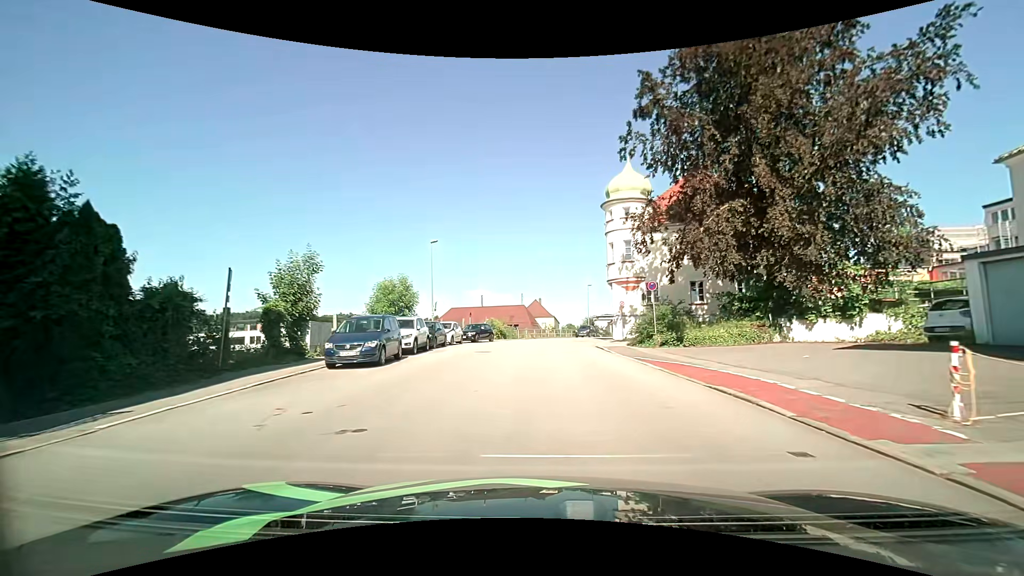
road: tertiary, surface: asphalt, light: Day
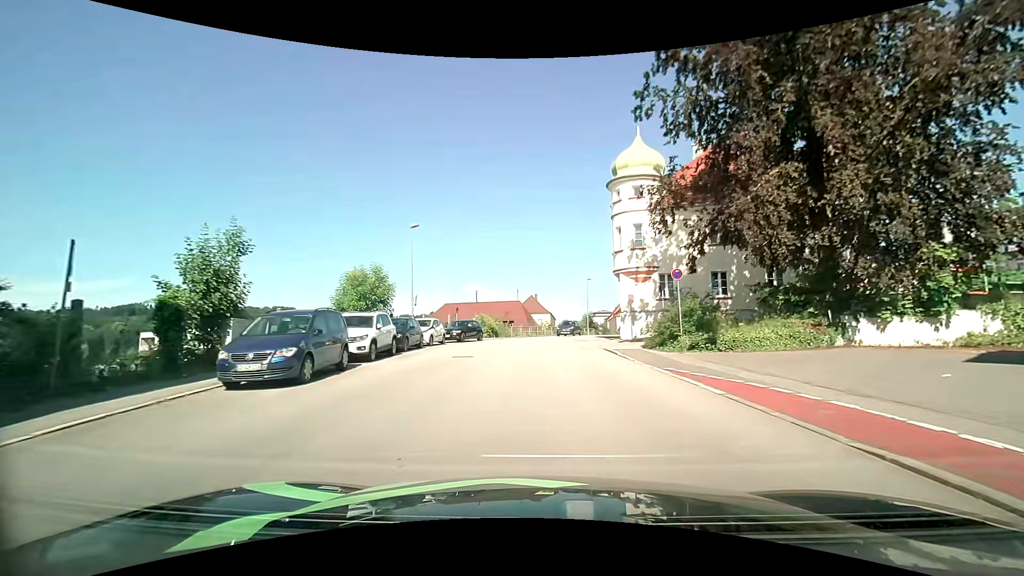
(0.0, +4.9) m; +1°
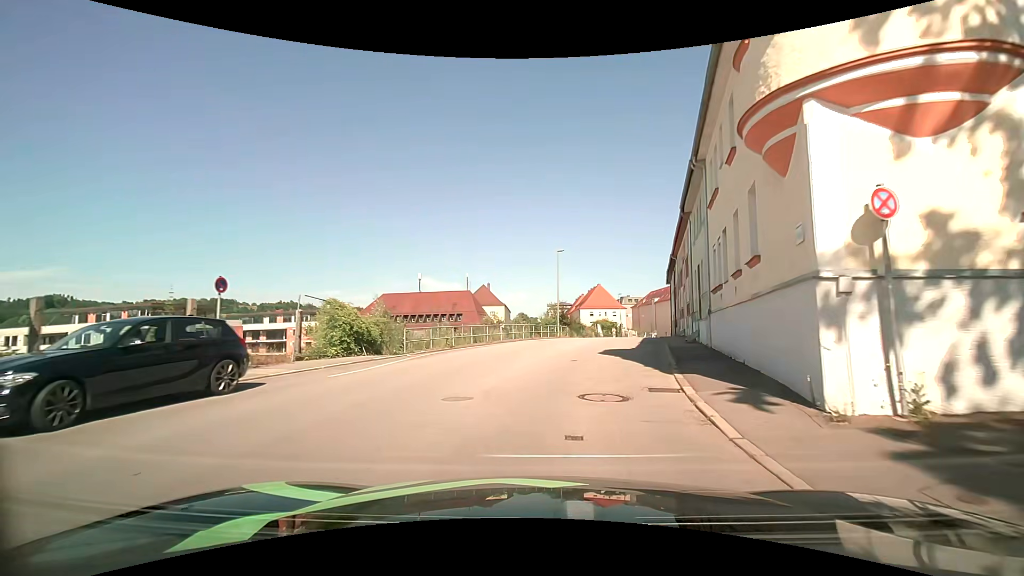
(+0.7, +24.5) m; +5°
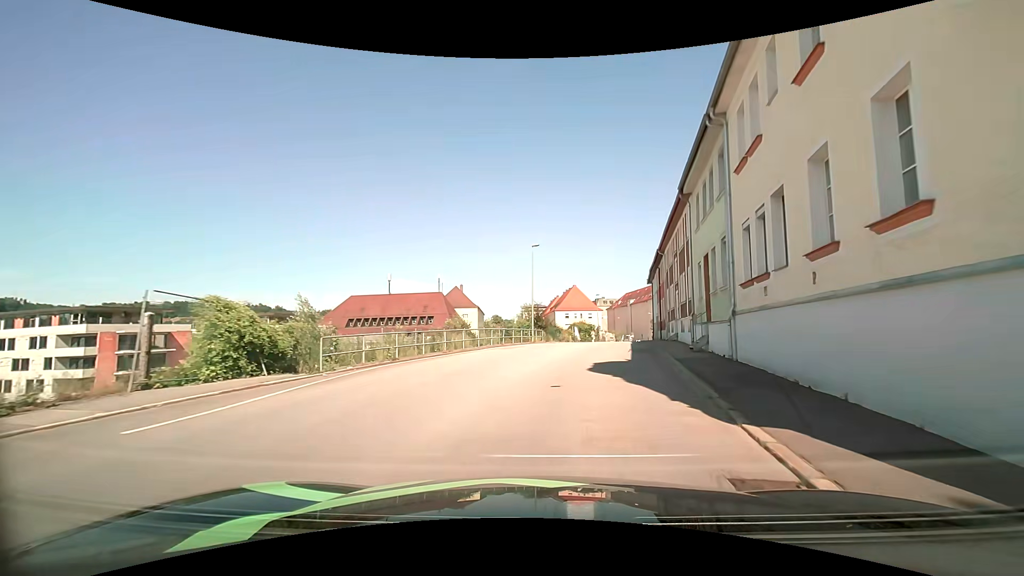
(+0.1, +4.9) m; +3°
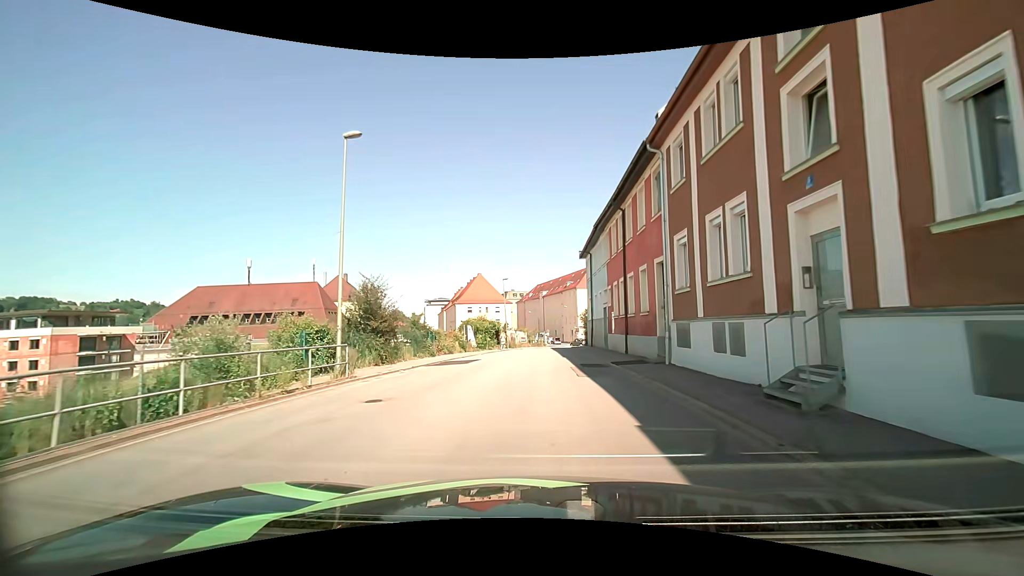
(+2.7, +23.8) m; +10°
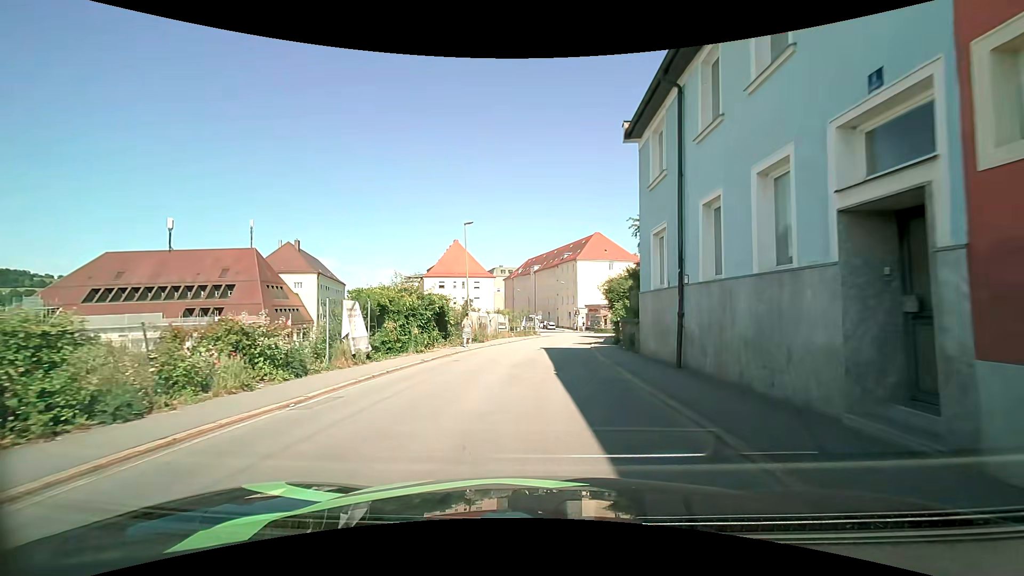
(+0.1, +23.9) m; 0°
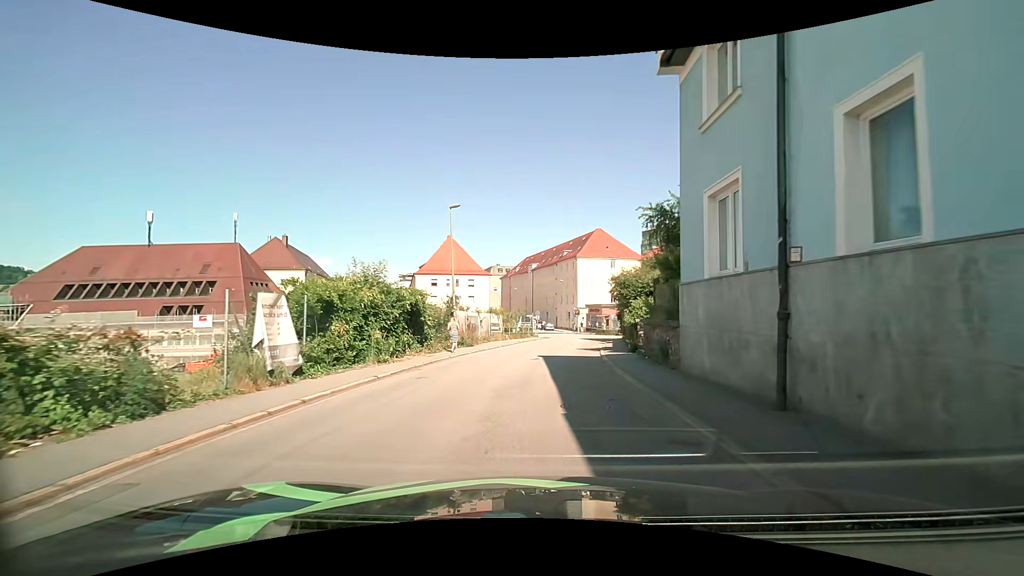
(+0.1, +4.8) m; +1°
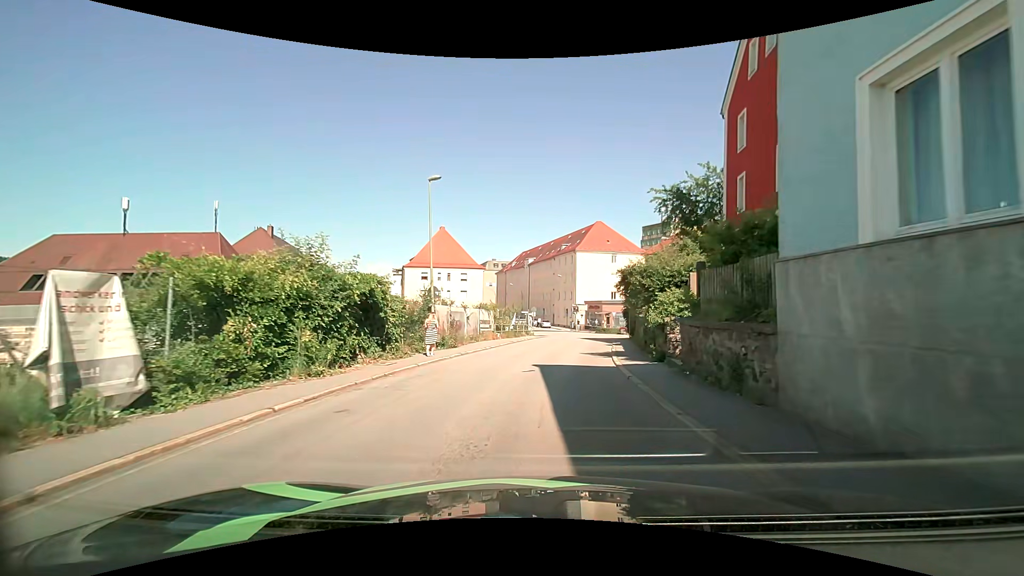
(0.0, +4.8) m; 0°
